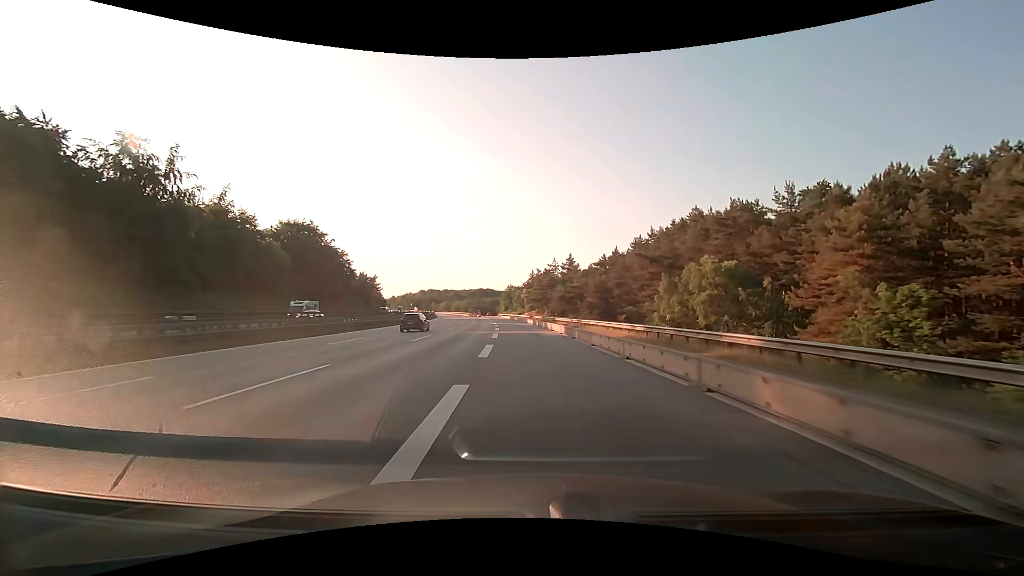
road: motorway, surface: asphalt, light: Day
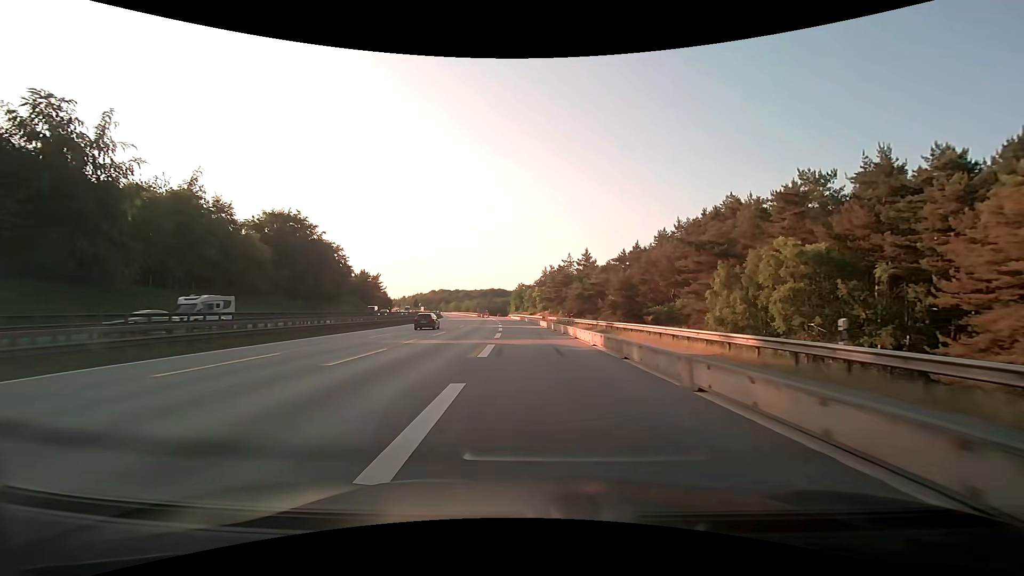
(-0.2, +11.9) m; -2°
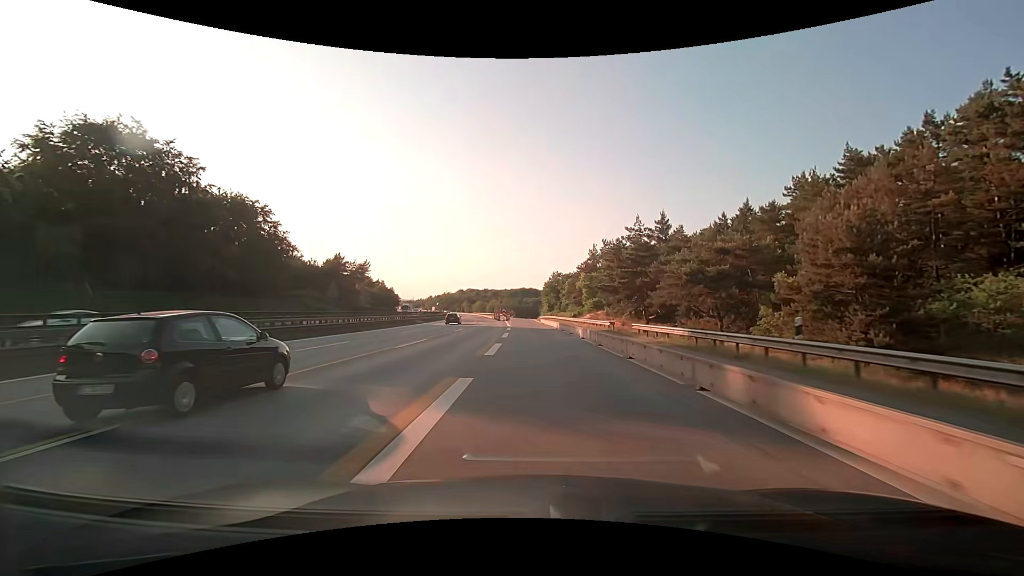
(-1.7, +47.8) m; -4°
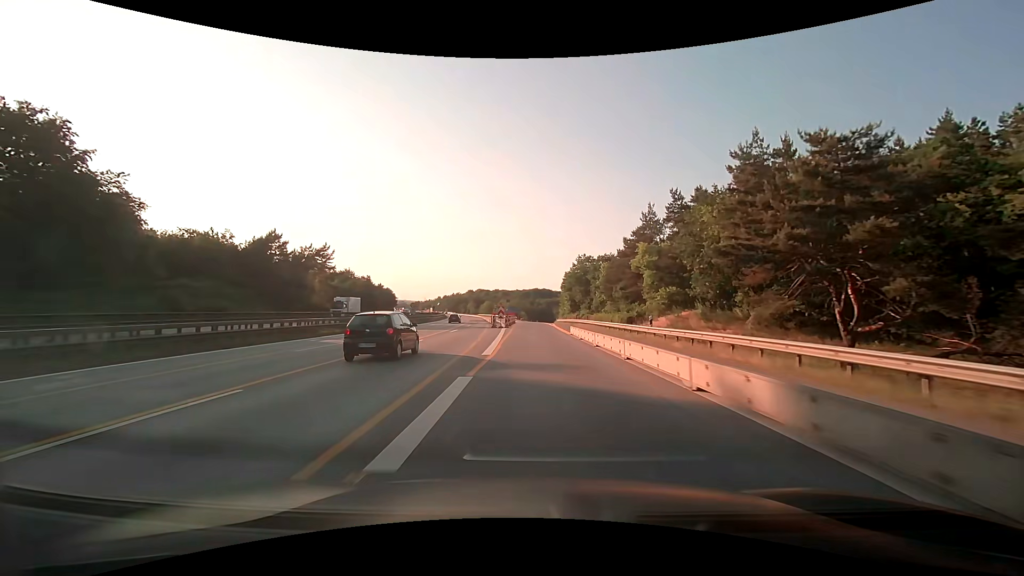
(-0.5, +35.9) m; -2°
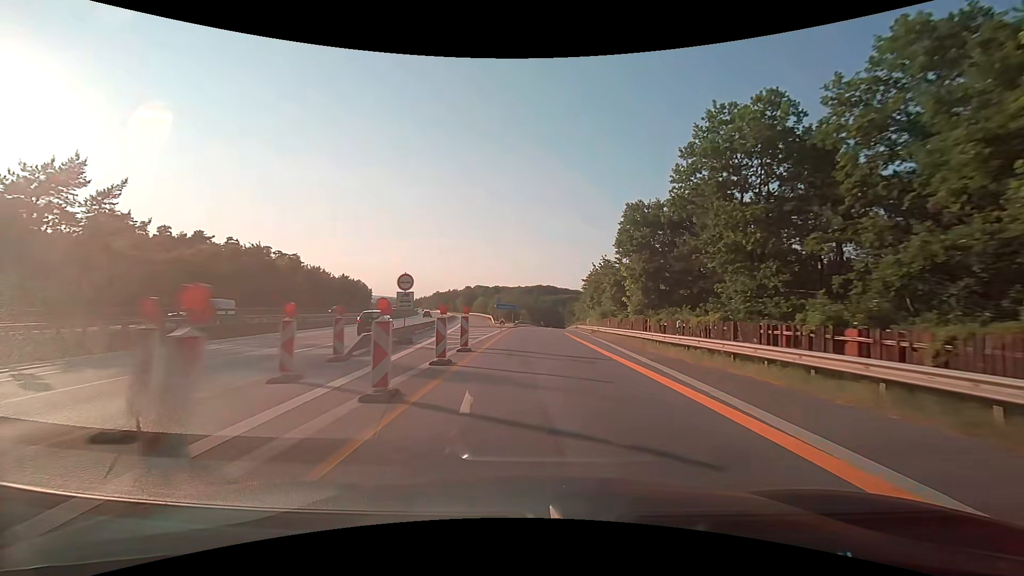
(-0.4, +58.1) m; 0°
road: motorway_link
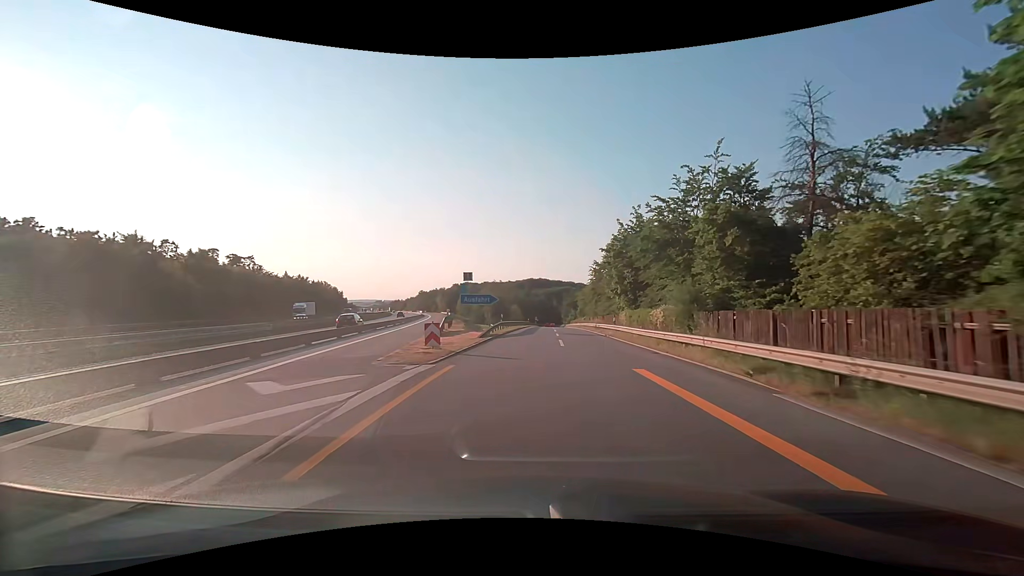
(+0.2, +31.5) m; +1°
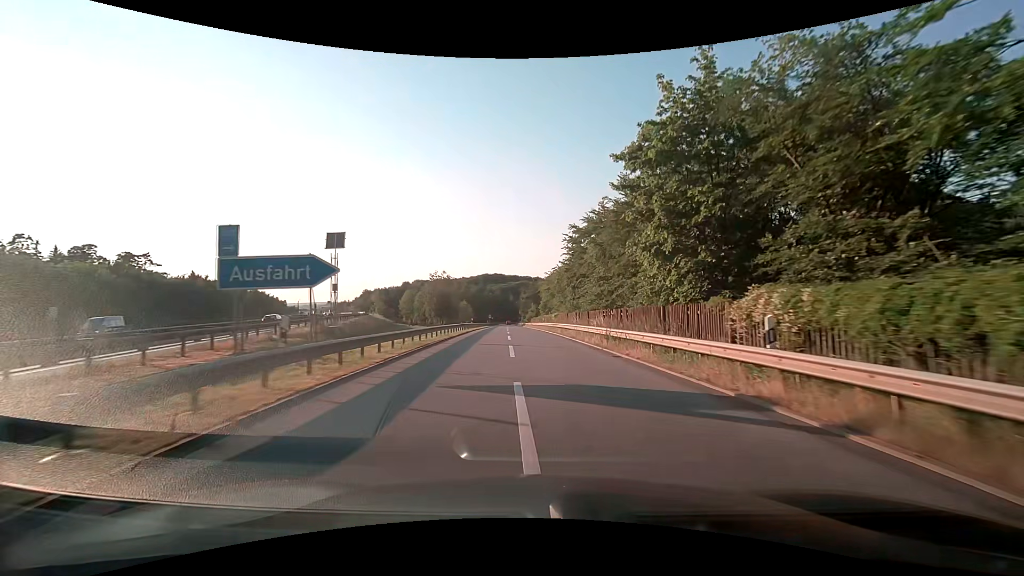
(+1.2, +29.3) m; +6°
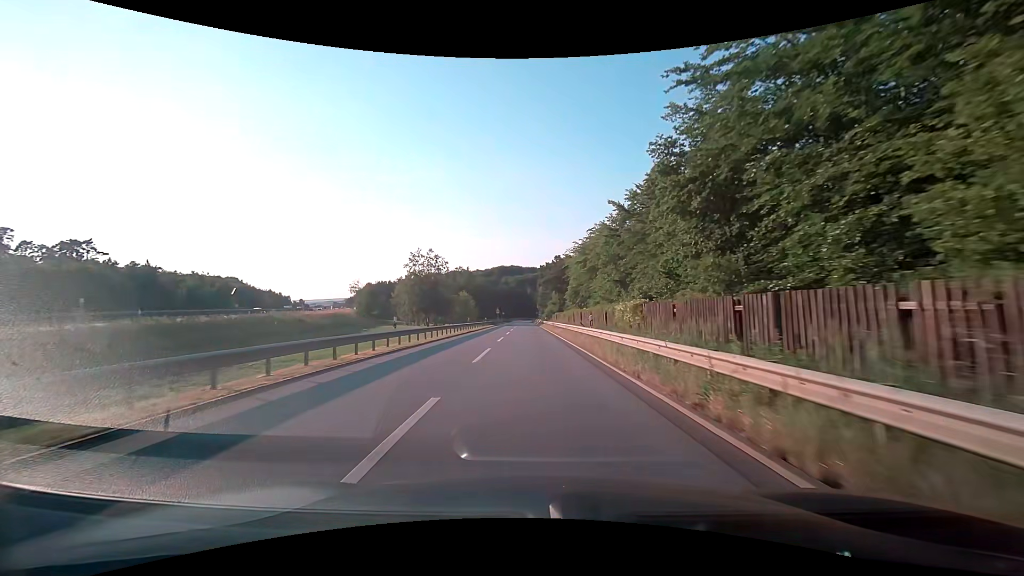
(-0.6, +37.7) m; -2°
(0, +10) (0, +20) (0, +30) (-1, +40) (-1, +50) (-1, +60) (-1, +70) (-1, +80) (-2, +90) (-2, +100) m
